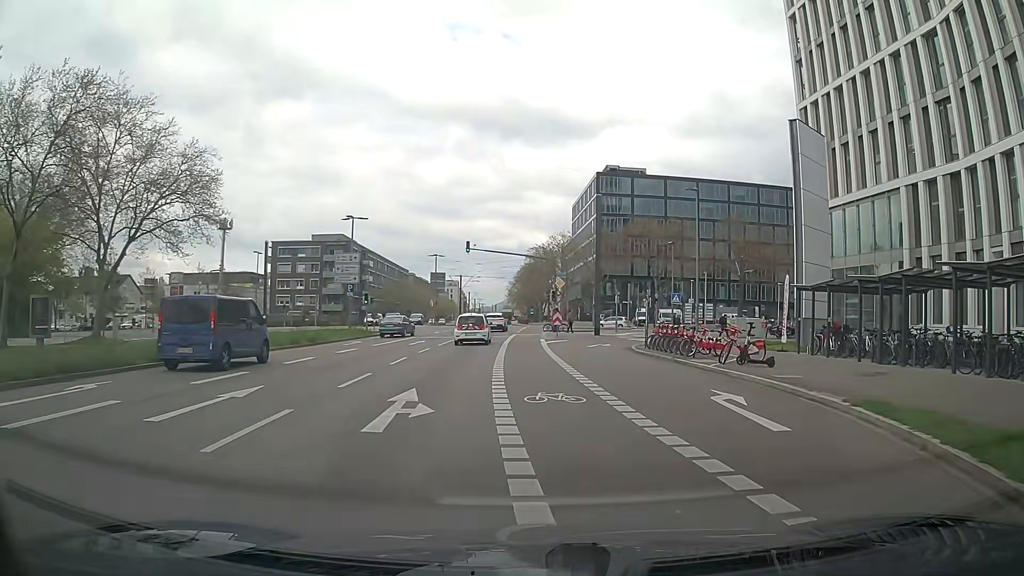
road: secondary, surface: asphalt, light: Day
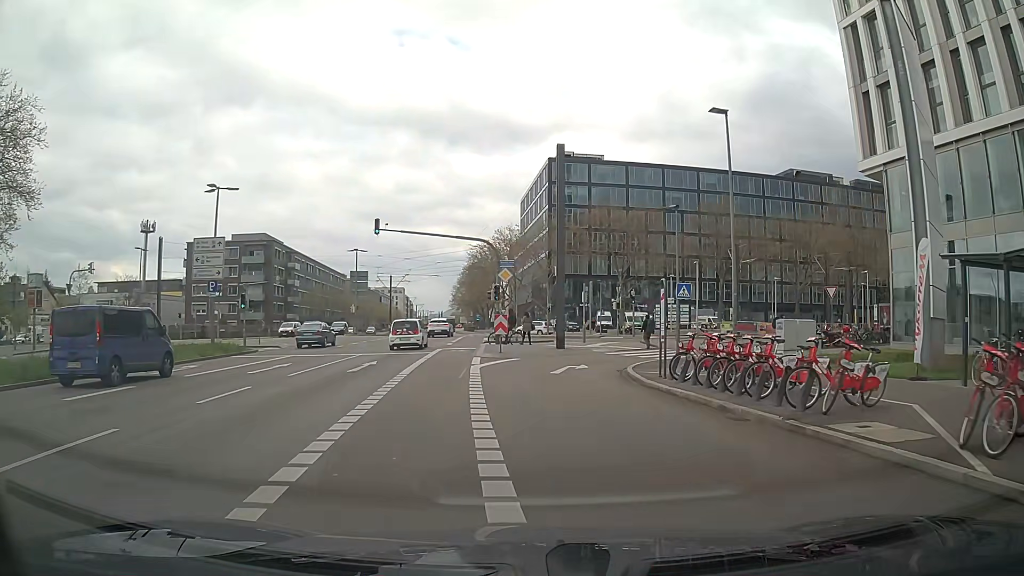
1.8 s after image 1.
(+0.7, +14.4) m; +4°
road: secondary_link
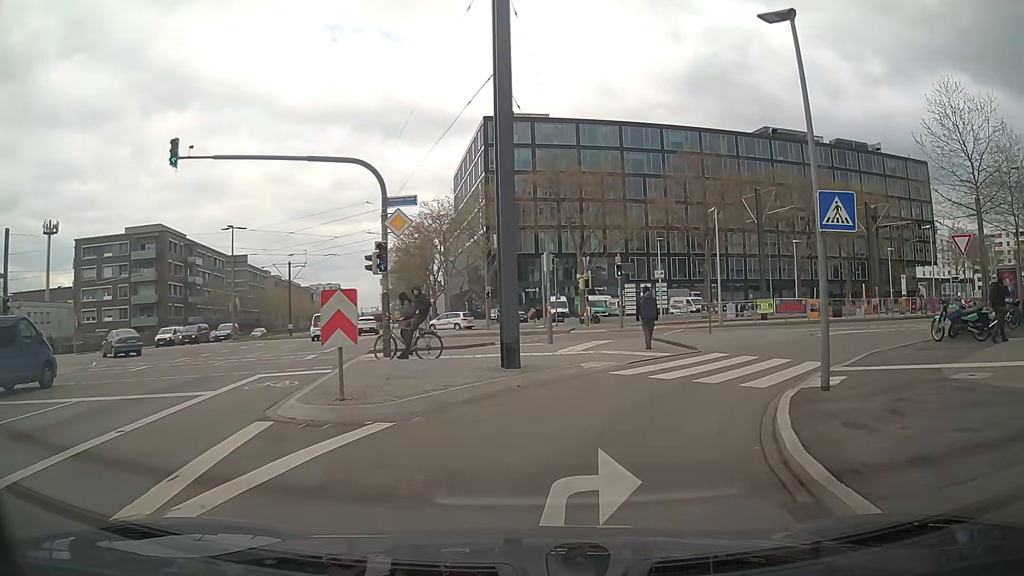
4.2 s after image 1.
(+0.6, +17.0) m; +2°
